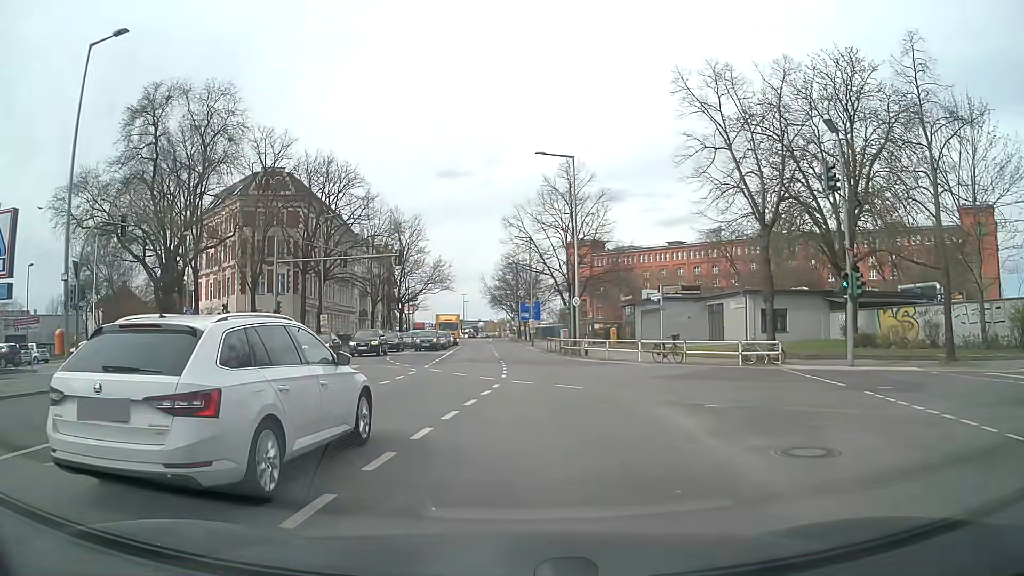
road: secondary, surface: asphalt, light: Day
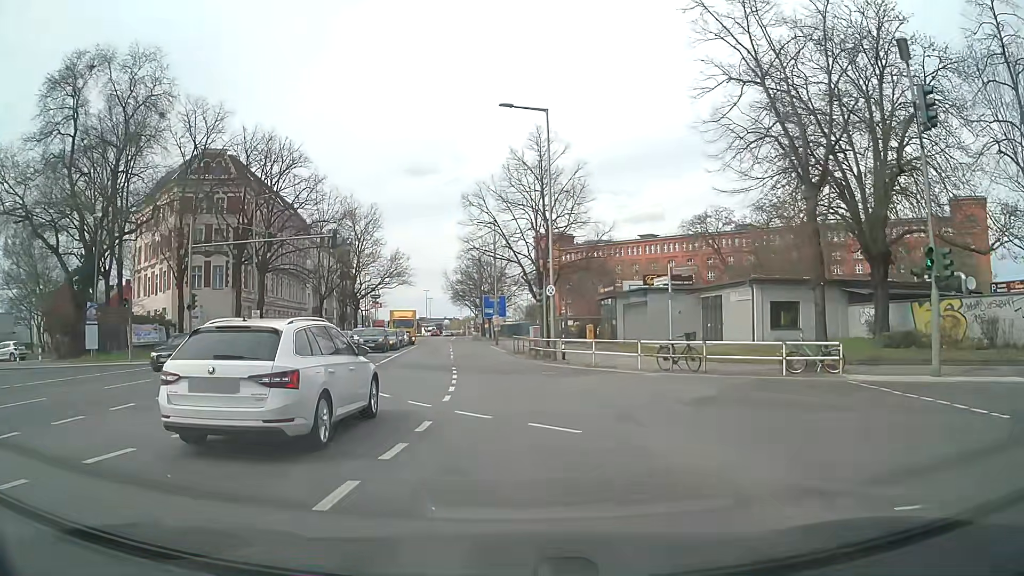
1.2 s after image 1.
(+0.2, +7.7) m; +3°
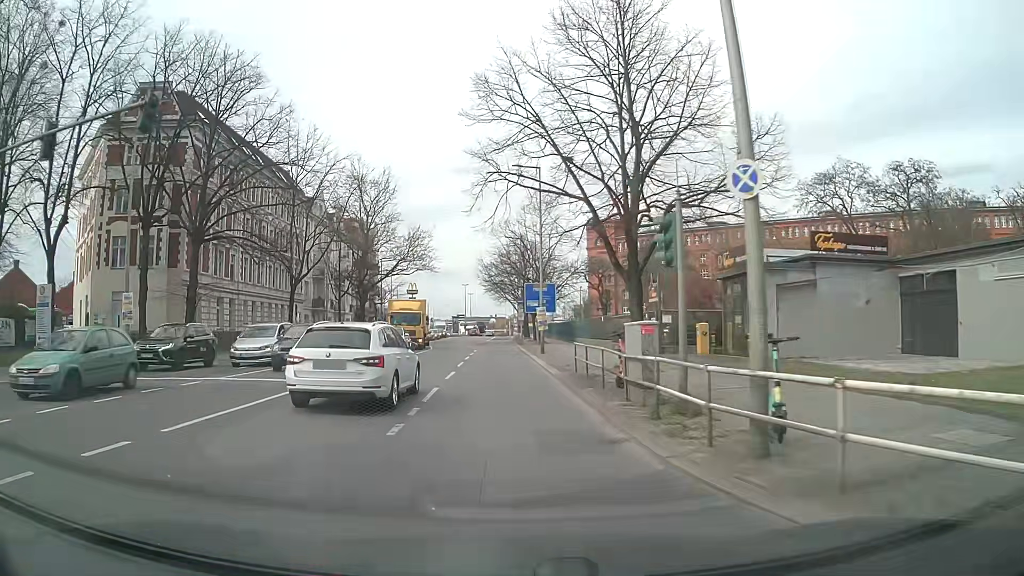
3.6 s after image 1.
(-0.3, +20.8) m; -4°
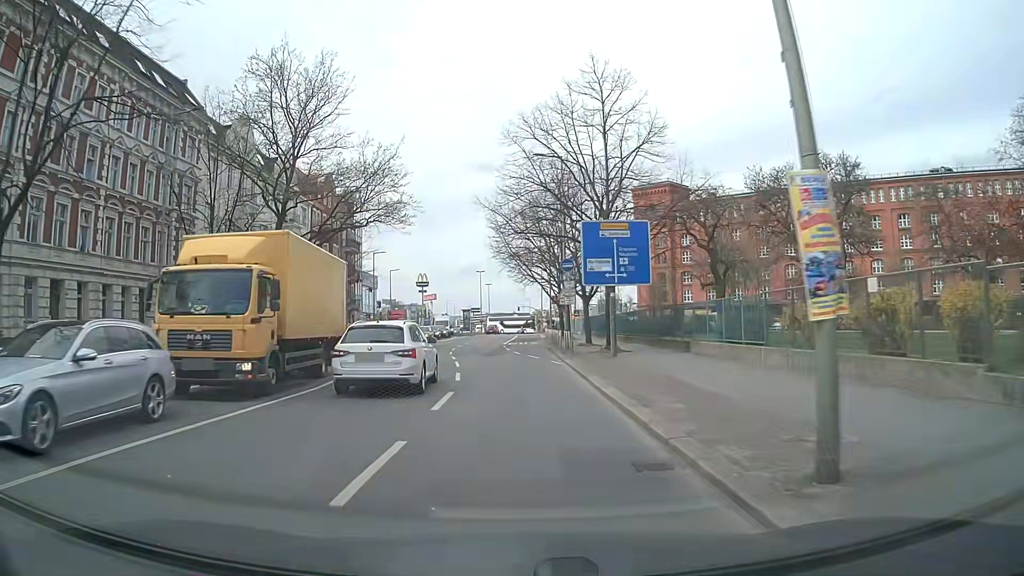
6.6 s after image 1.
(-0.7, +32.1) m; -2°
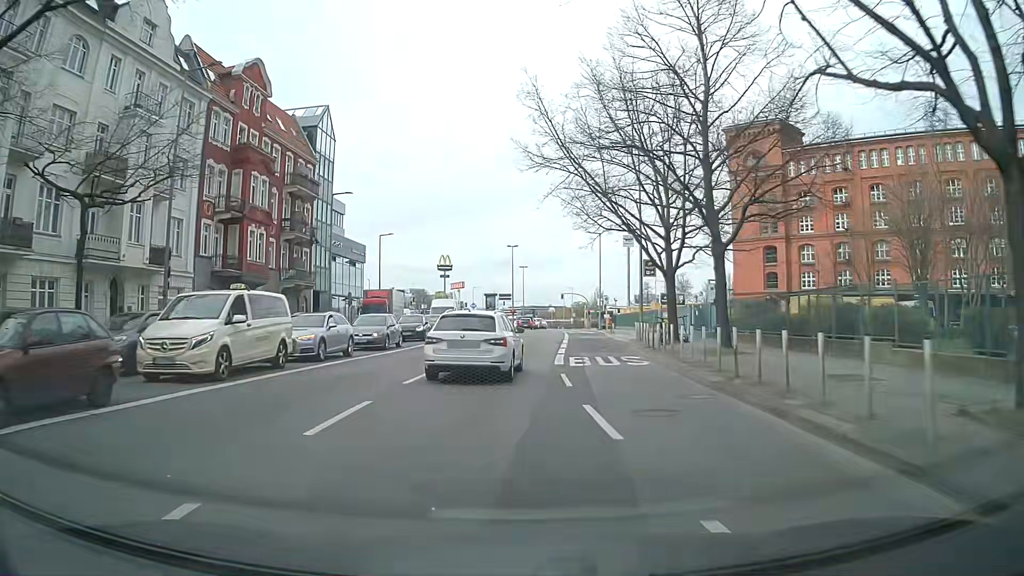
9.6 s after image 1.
(-1.2, +33.8) m; -4°
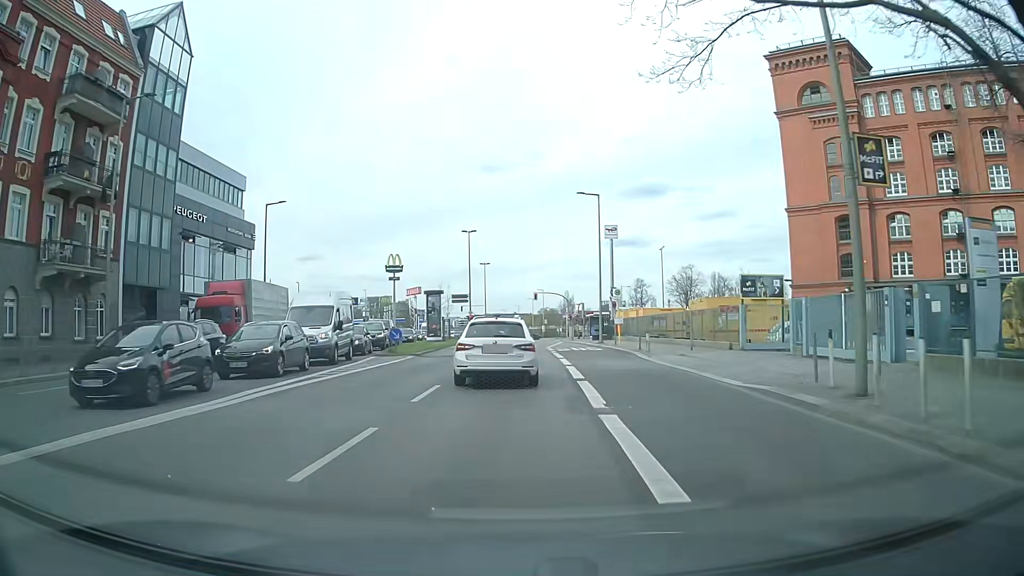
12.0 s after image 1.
(+1.0, +25.7) m; +4°
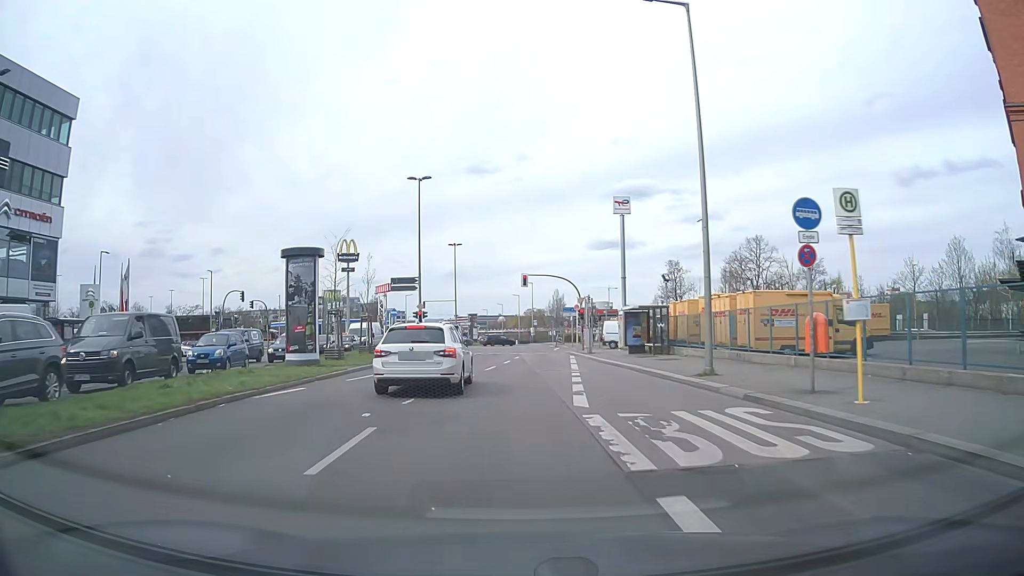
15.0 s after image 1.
(+0.8, +30.1) m; +2°
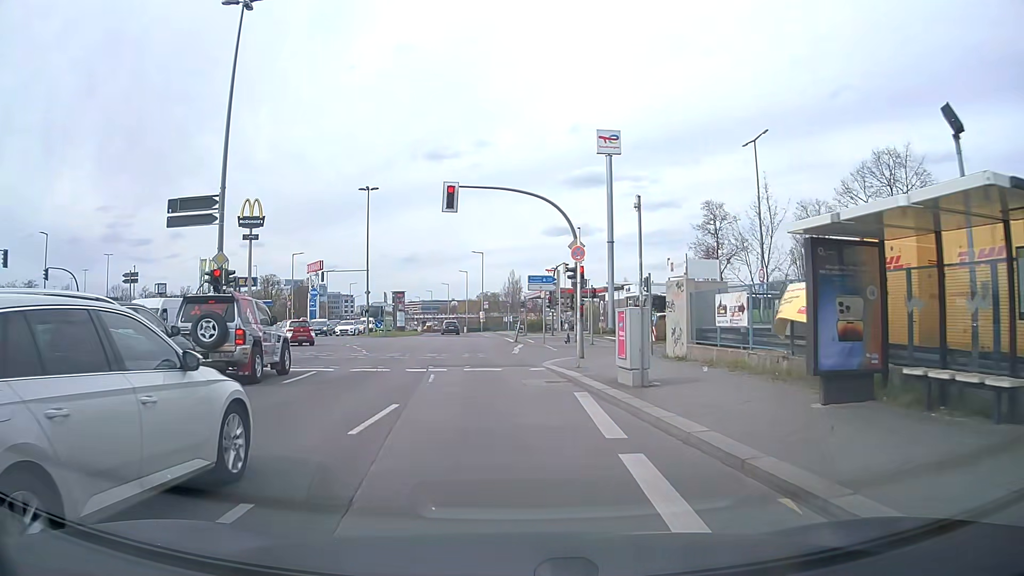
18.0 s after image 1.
(+0.8, +27.6) m; +3°
(0, +10) (-1, +20) (+1, +29) (+10, +33) (+20, +32) (+30, +31) (+40, +29) (+49, +26) (+58, +21) (+67, +16) m
